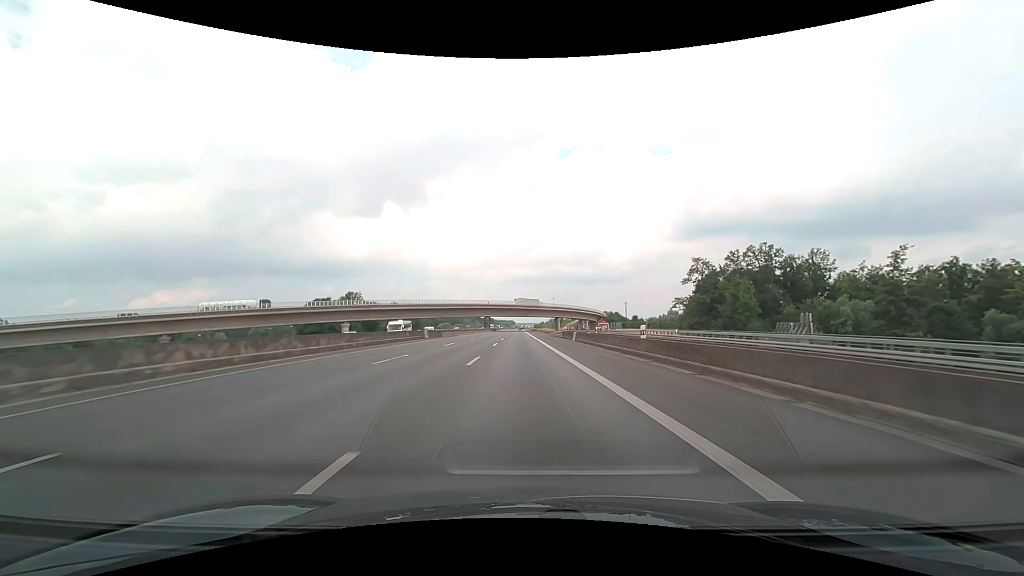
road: motorway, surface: asphalt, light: Day
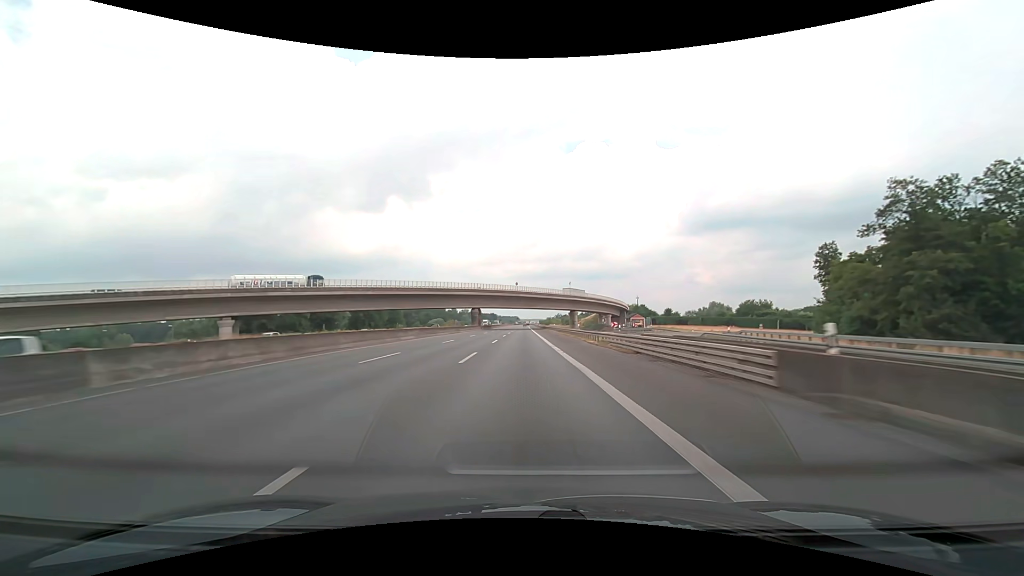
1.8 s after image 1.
(-0.3, +54.4) m; -1°
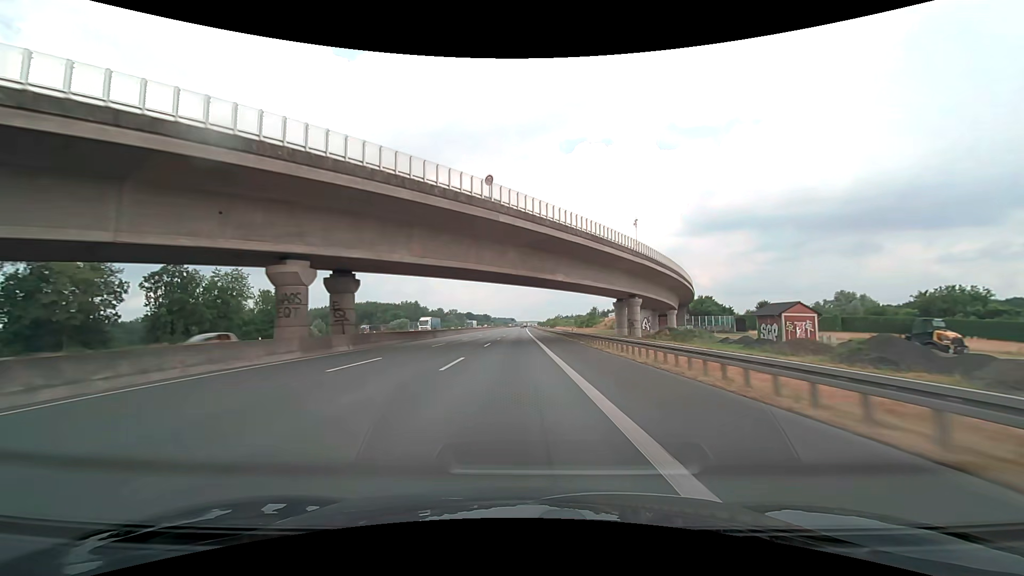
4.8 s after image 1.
(+0.3, +90.4) m; 0°
(0, +10) (0, +20) (0, +30) (0, +40) (0, +50) (0, +60) (0, +70) (0, +80) (0, +90) (0, +100) m
